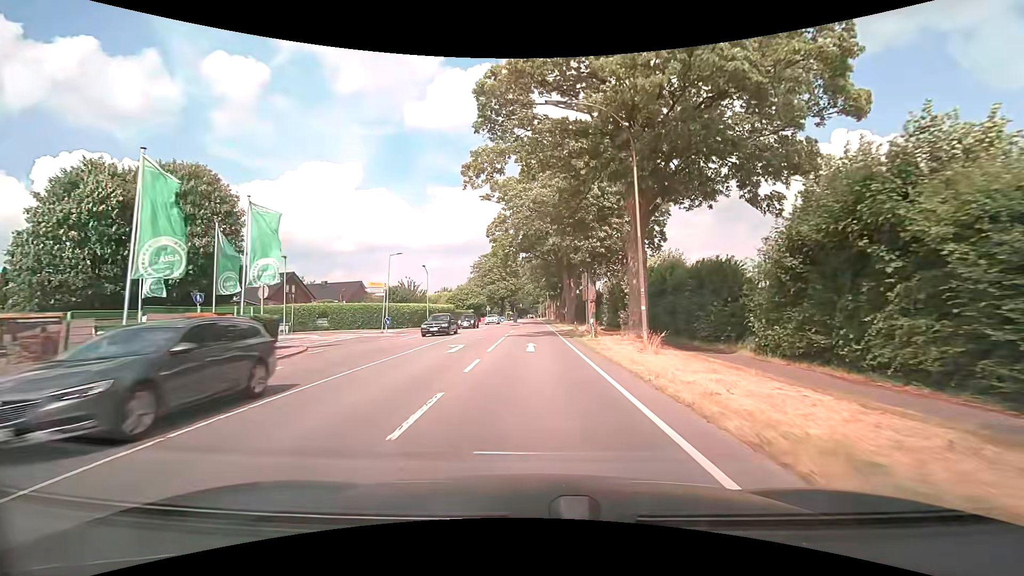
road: secondary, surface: asphalt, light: Day
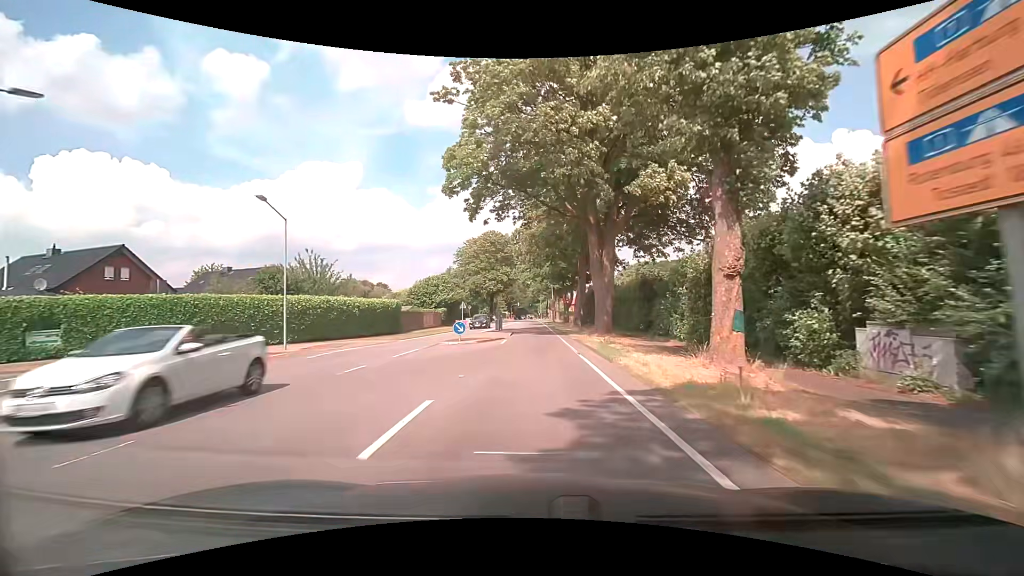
(0.0, +30.5) m; 0°
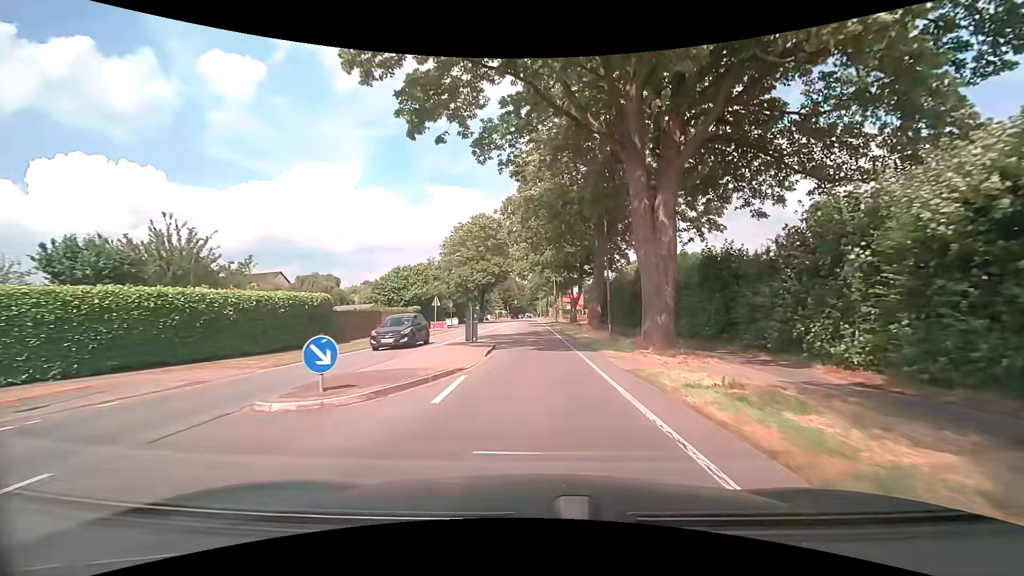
(0.0, +15.2) m; 0°
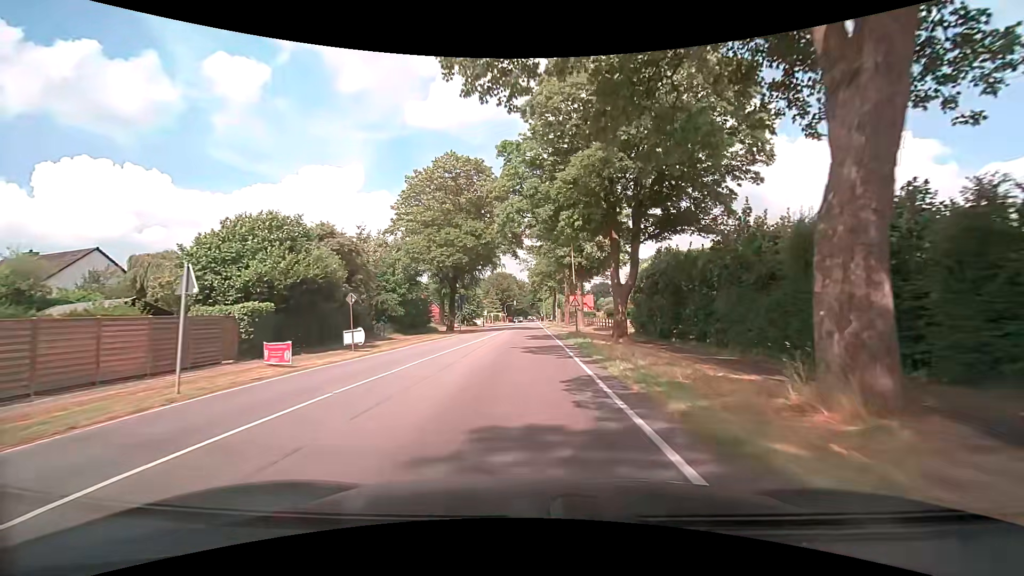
(+0.2, +30.7) m; 0°
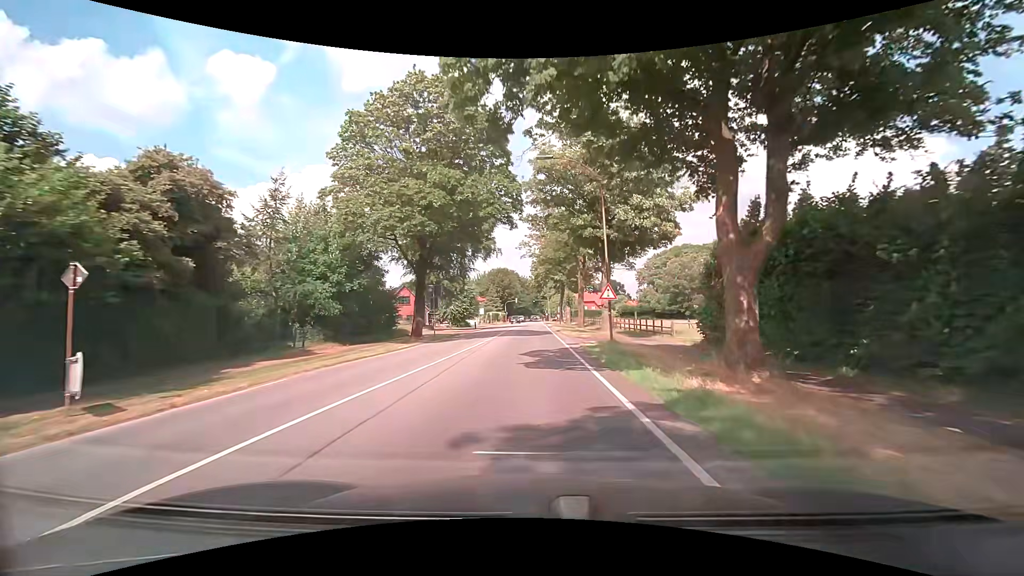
(-0.1, +15.5) m; 0°
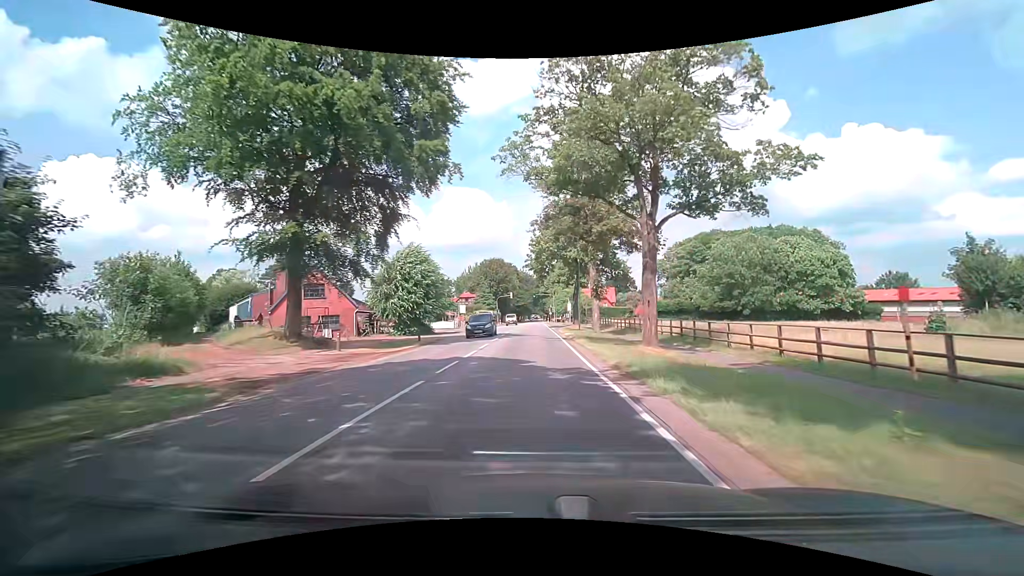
(0.0, +31.4) m; 0°
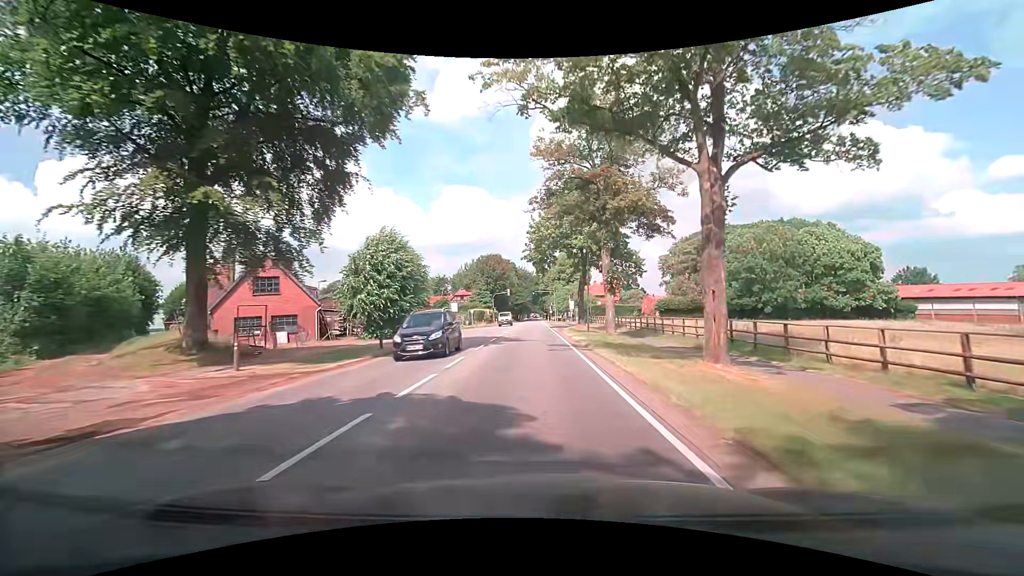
(0.0, +7.9) m; +1°
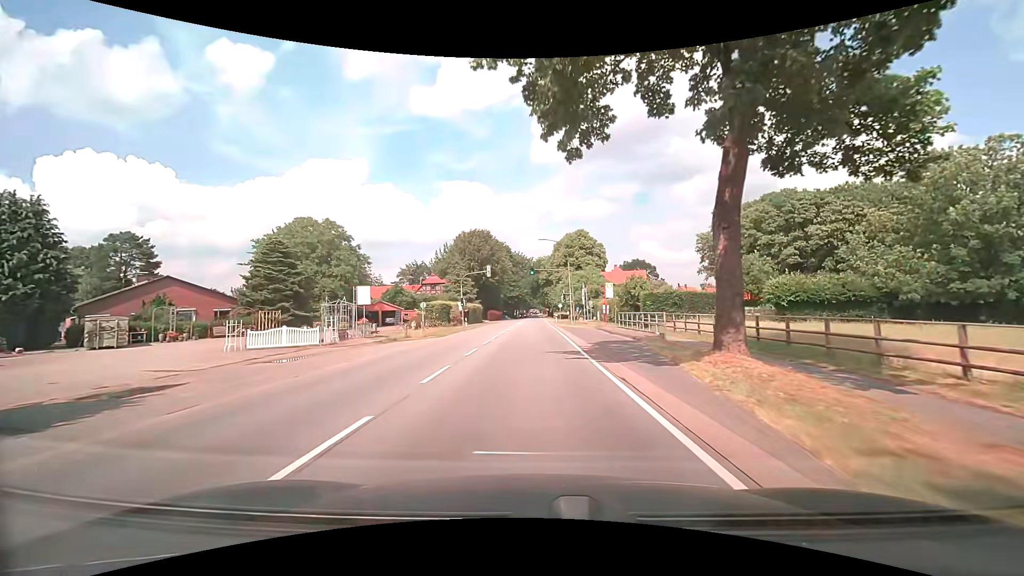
(-0.5, +39.9) m; -1°
(0, +10) (0, +20) (0, +30) (0, +40) (0, +50) (0, +60) (0, +70) (0, +80) (0, +90) (0, +100) m
